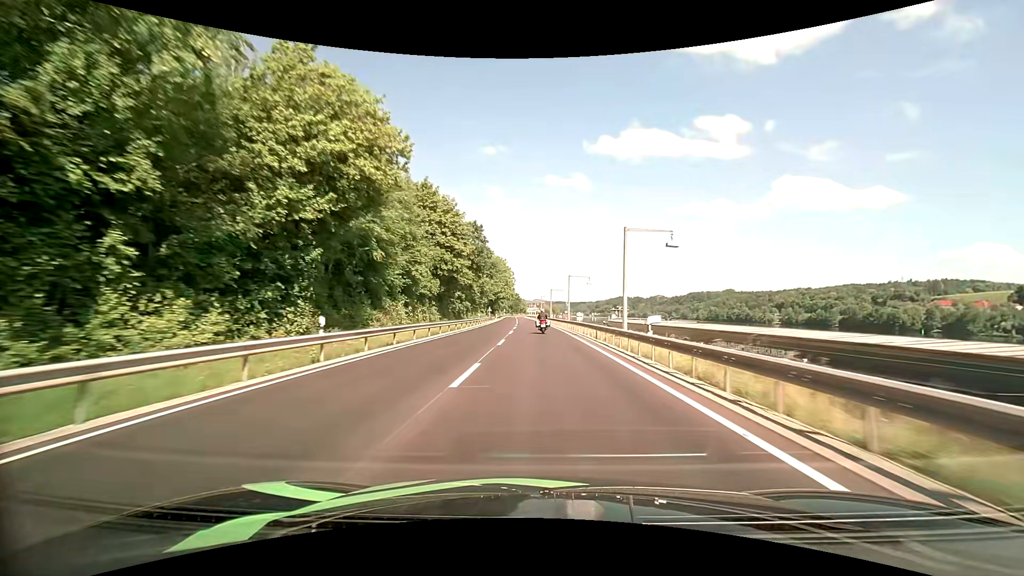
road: primary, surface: asphalt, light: Day
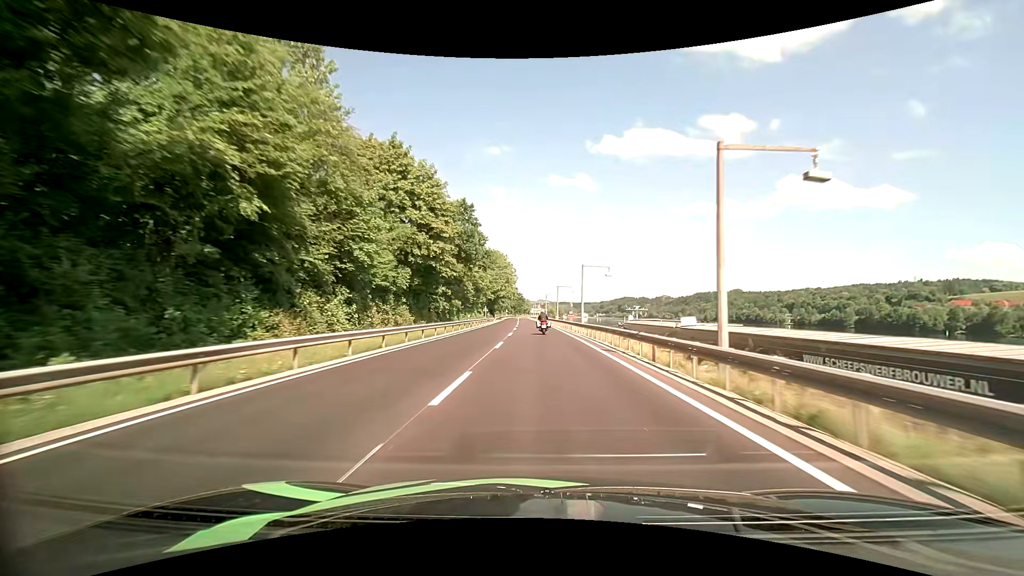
(0.0, +13.8) m; -1°
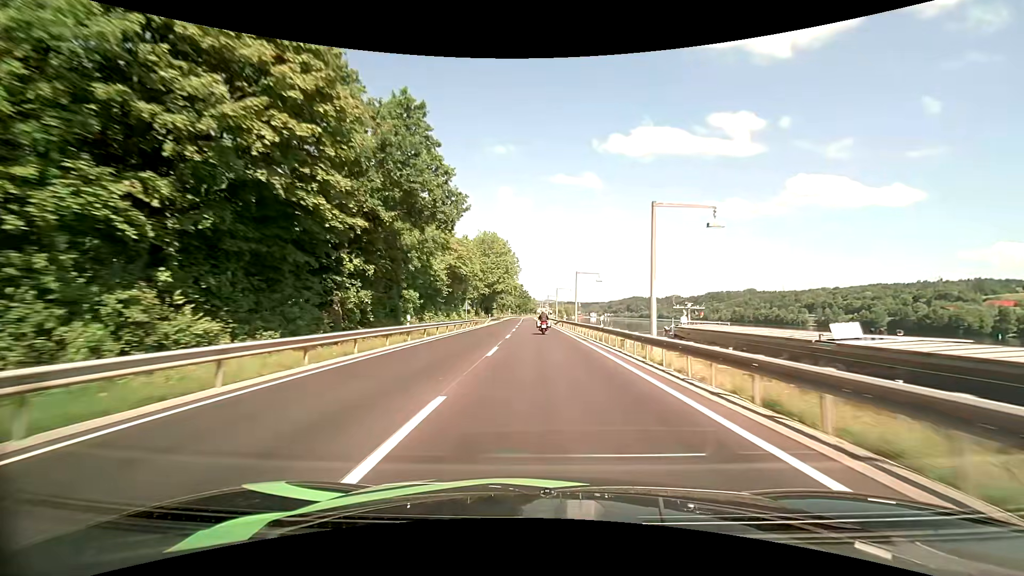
(-0.2, +27.4) m; -1°
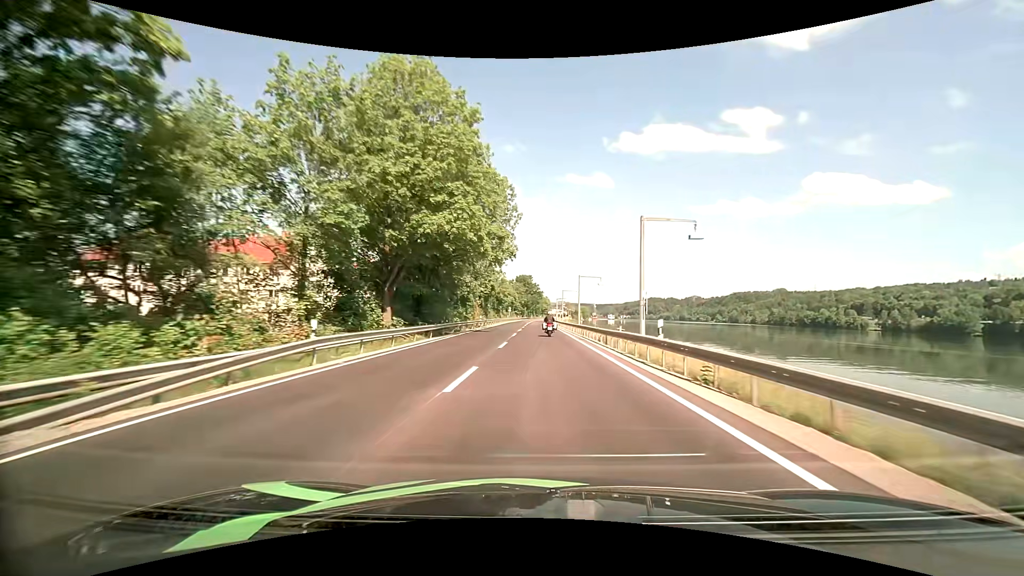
(-1.0, +67.5) m; -1°
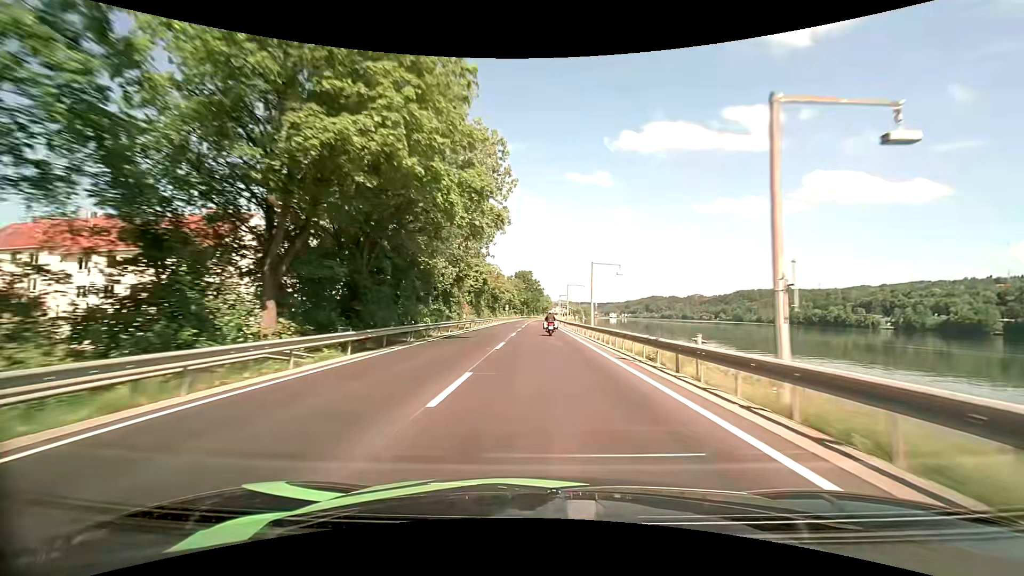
(0.0, +13.5) m; 0°
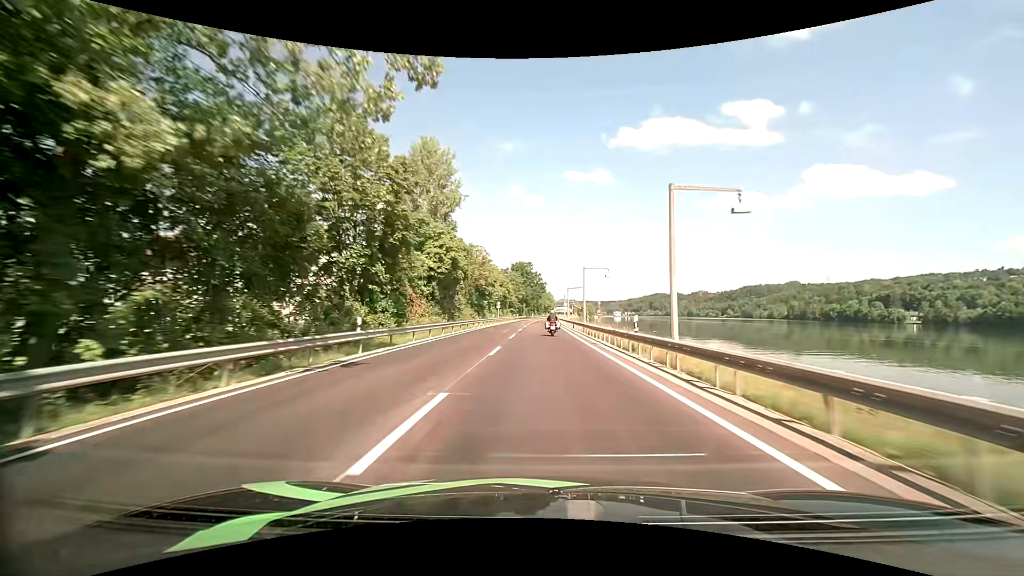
(0.0, +27.1) m; 0°
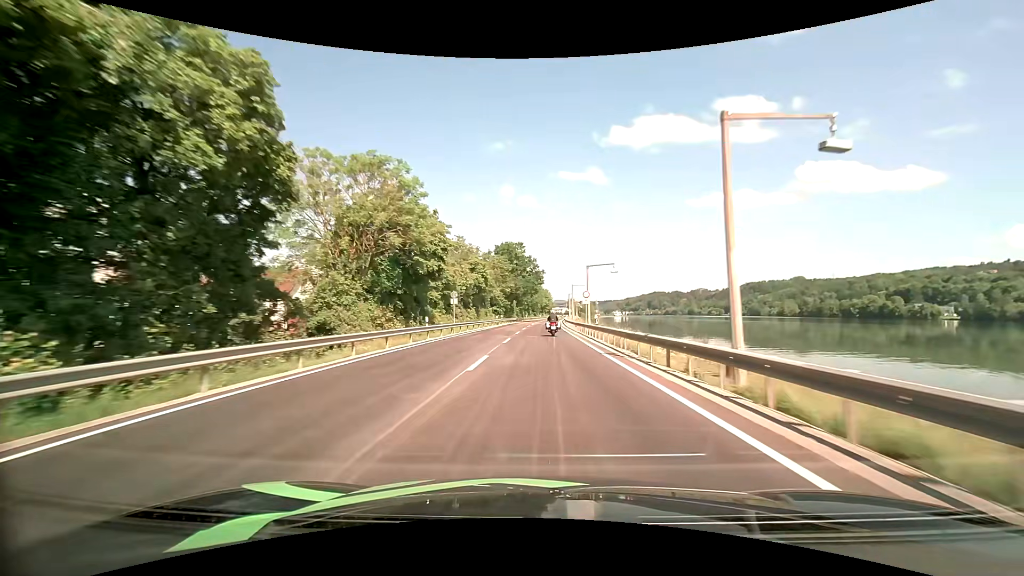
(+0.2, +40.6) m; +1°
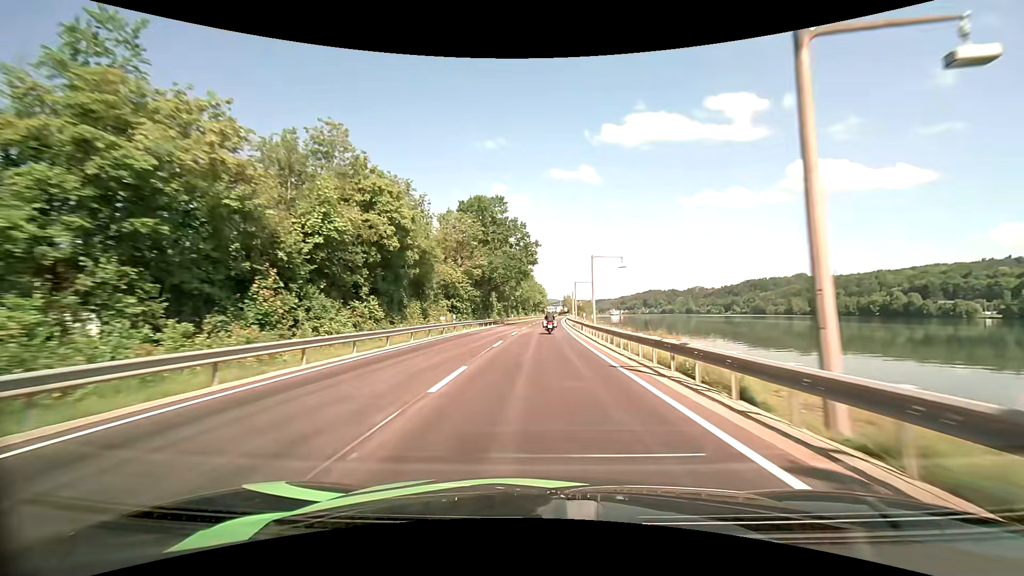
(+0.2, +39.2) m; +1°
(0, +10) (0, +20) (0, +30) (0, +40) (+1, +50) (+1, +60) (+1, +70) (+2, +80) (+2, +90) (+3, +100) m
